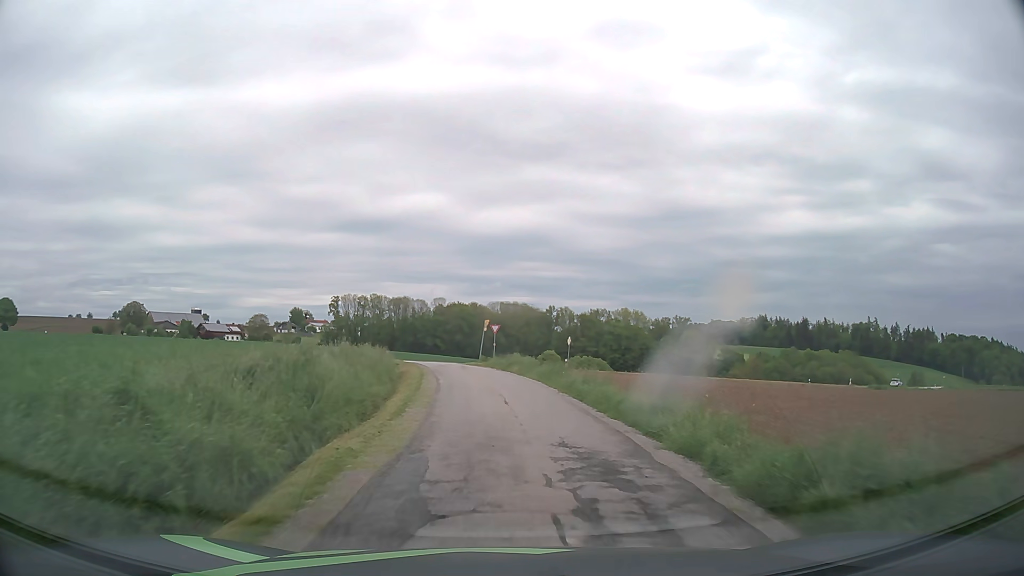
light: Day
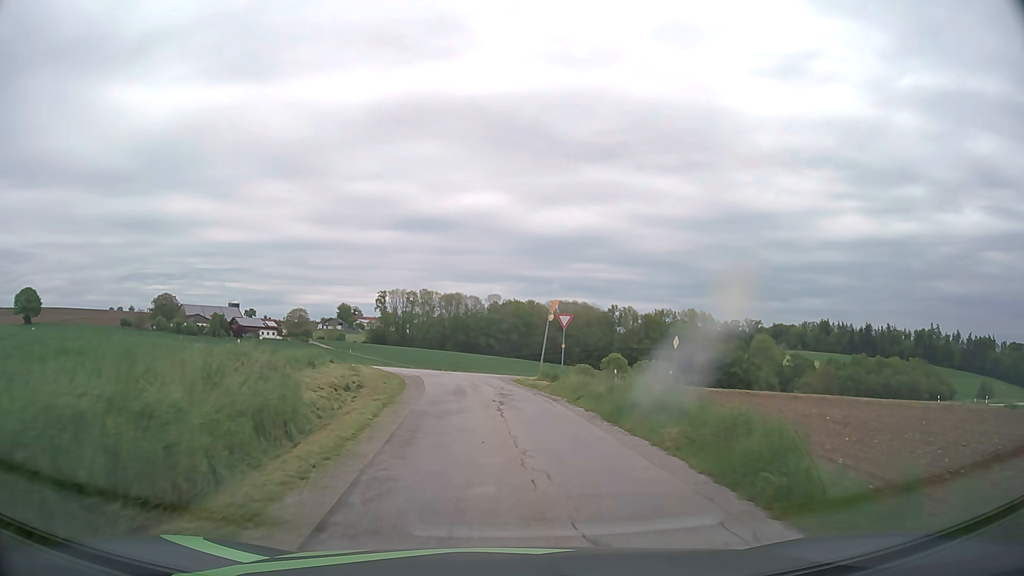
(-0.8, +21.7) m; -5°
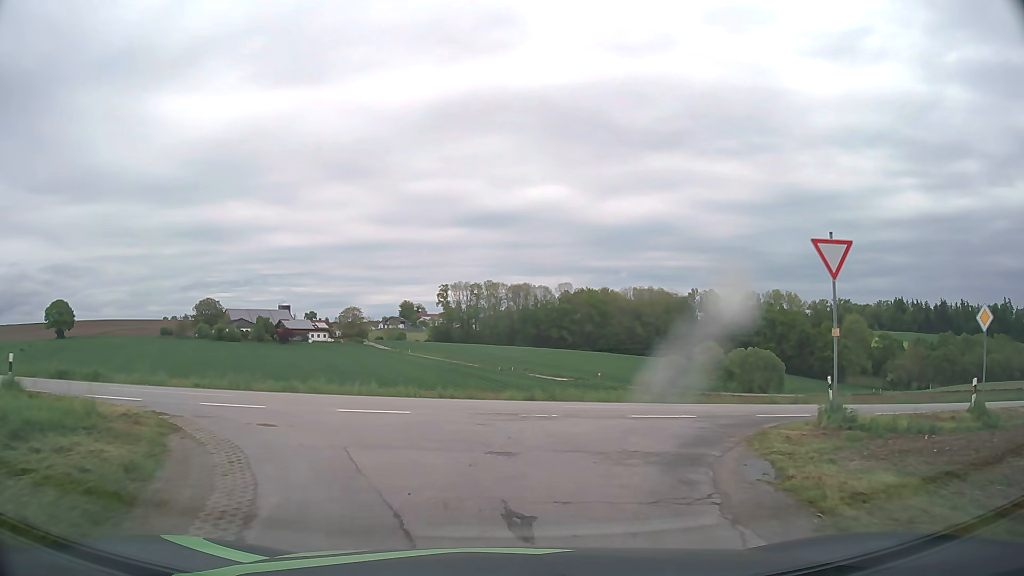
(-1.5, +22.9) m; -6°
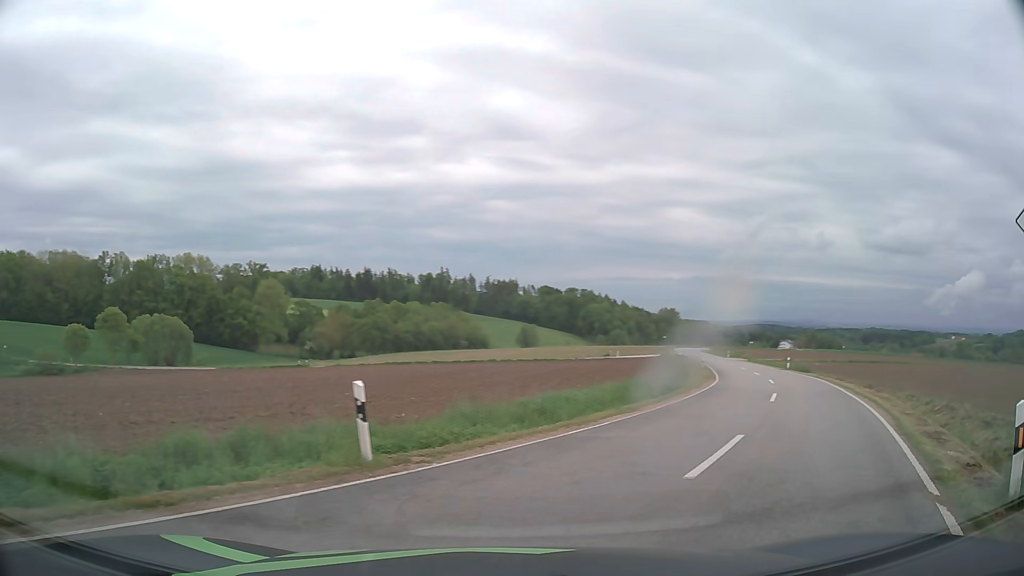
(+4.7, +16.2) m; +47°
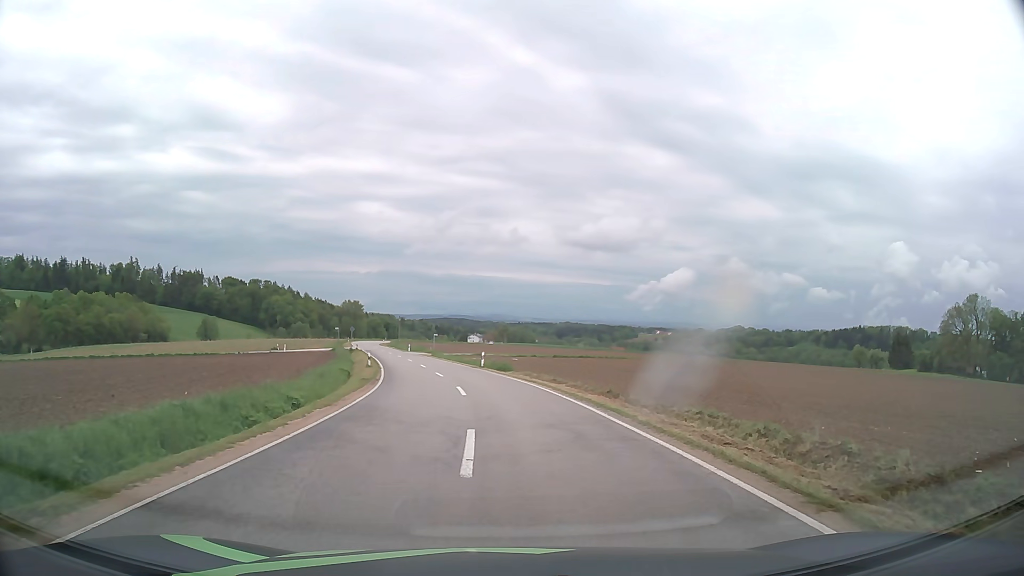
(+4.4, +11.6) m; +30°
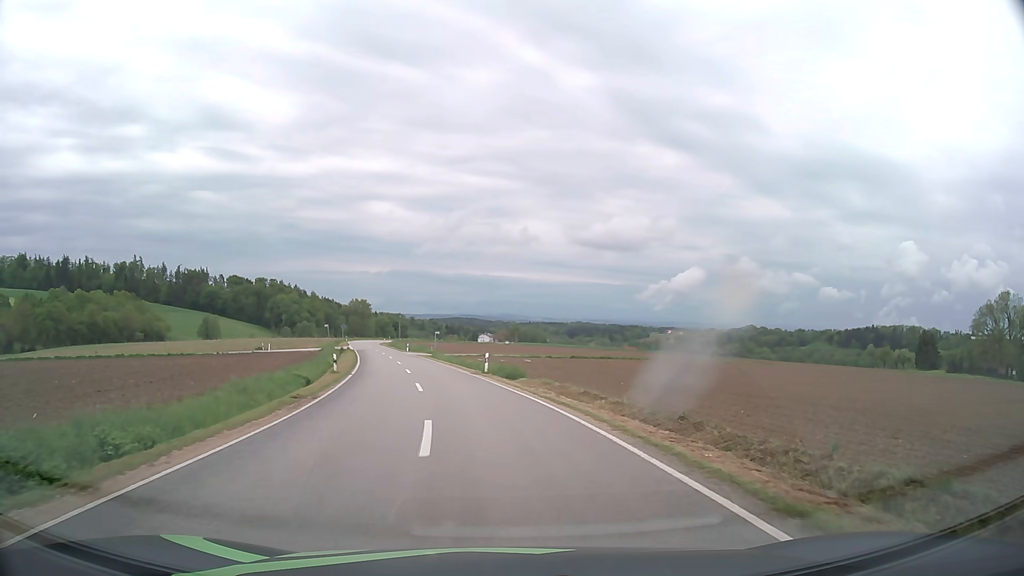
(0.0, +11.0) m; -1°
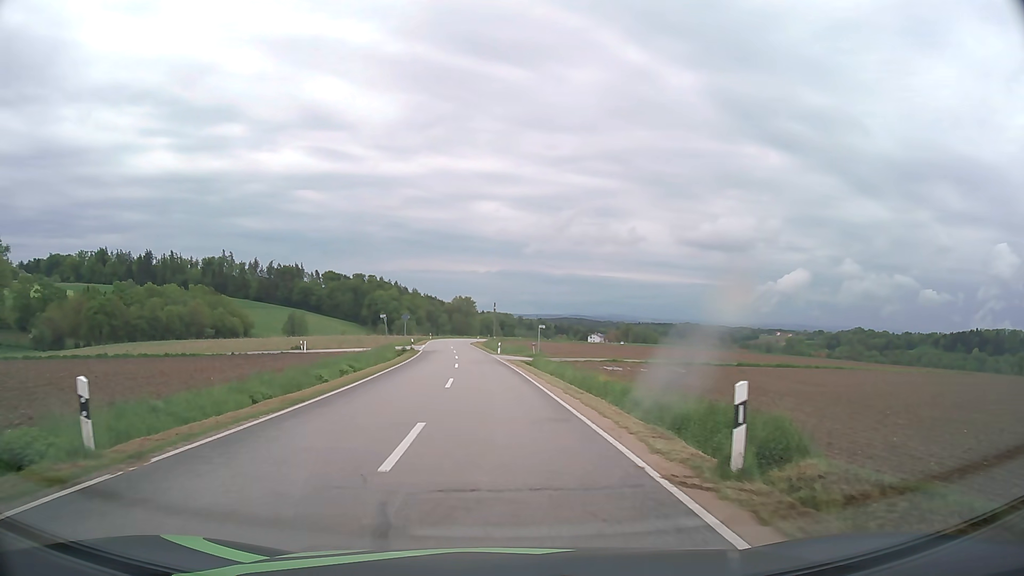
(-1.8, +25.4) m; -9°
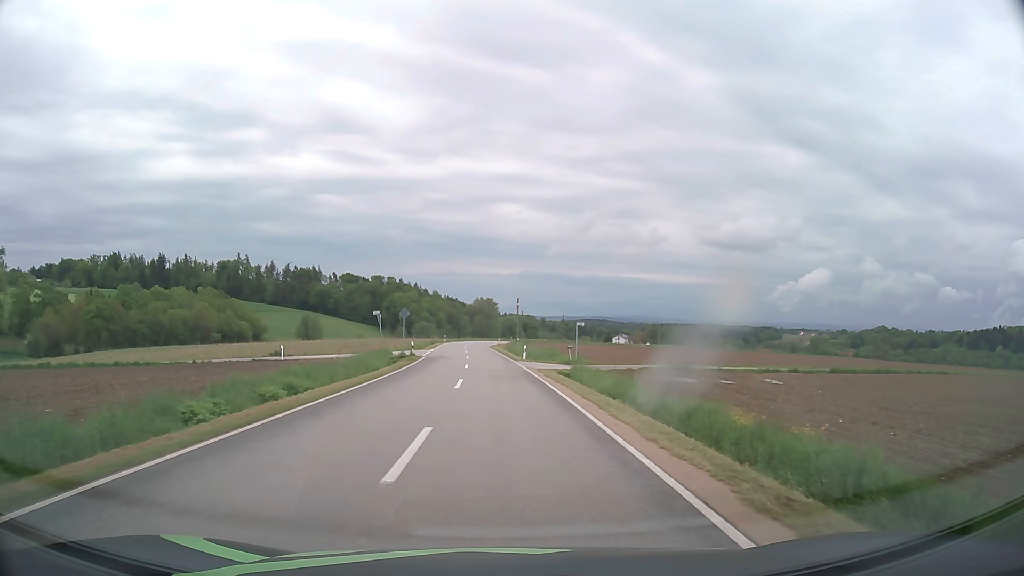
(-0.3, +12.6) m; -2°
